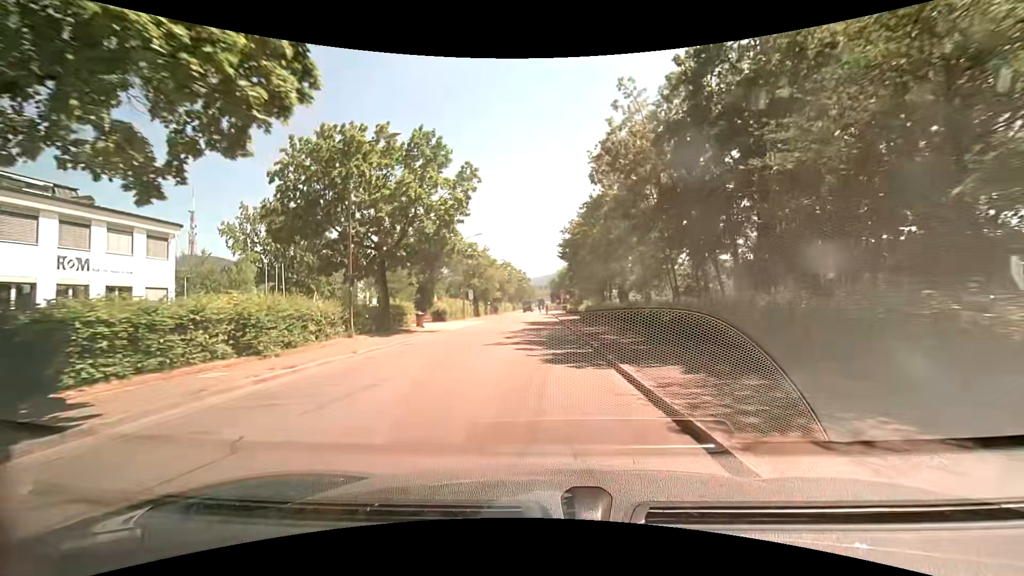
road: unclassified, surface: asphalt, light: Day
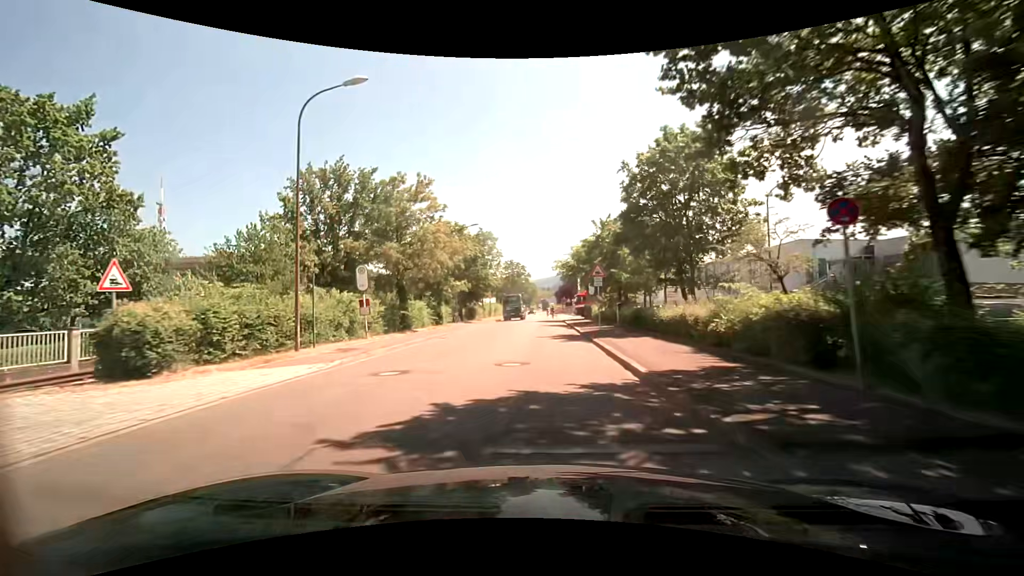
(-0.5, +36.5) m; 0°
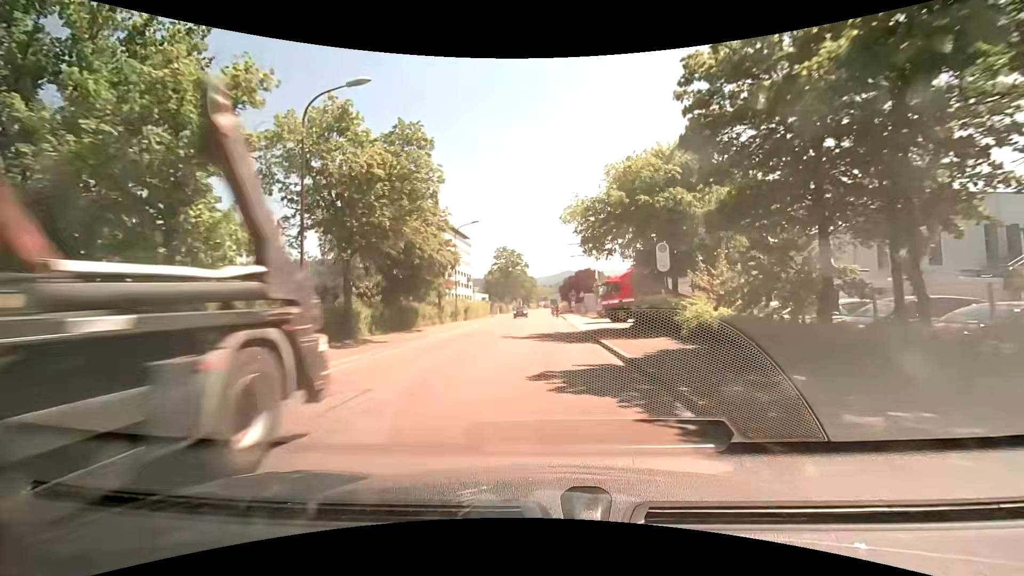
(0.0, +29.2) m; 0°
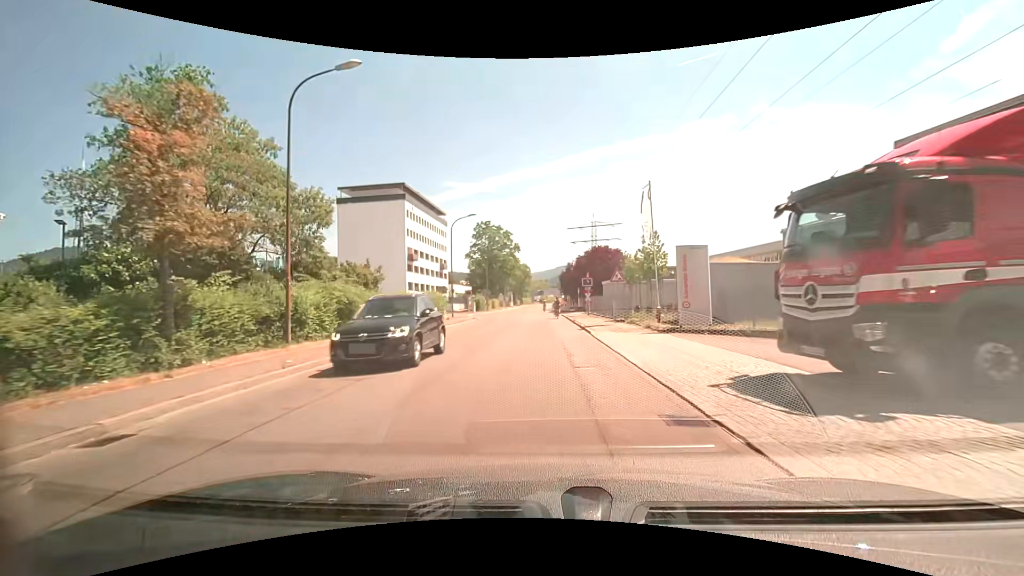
(-0.2, +28.9) m; +1°
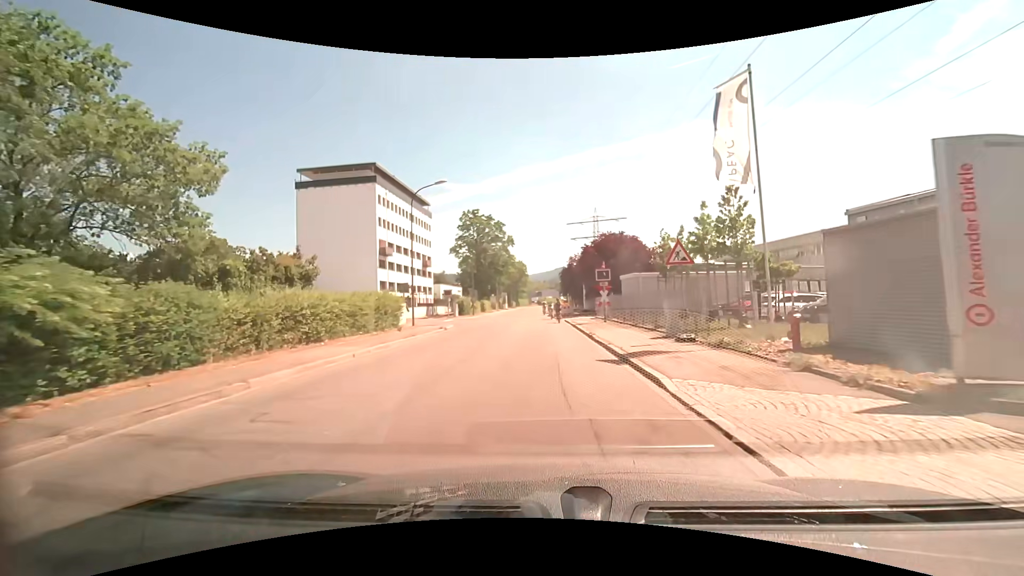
(-0.1, +12.4) m; 0°
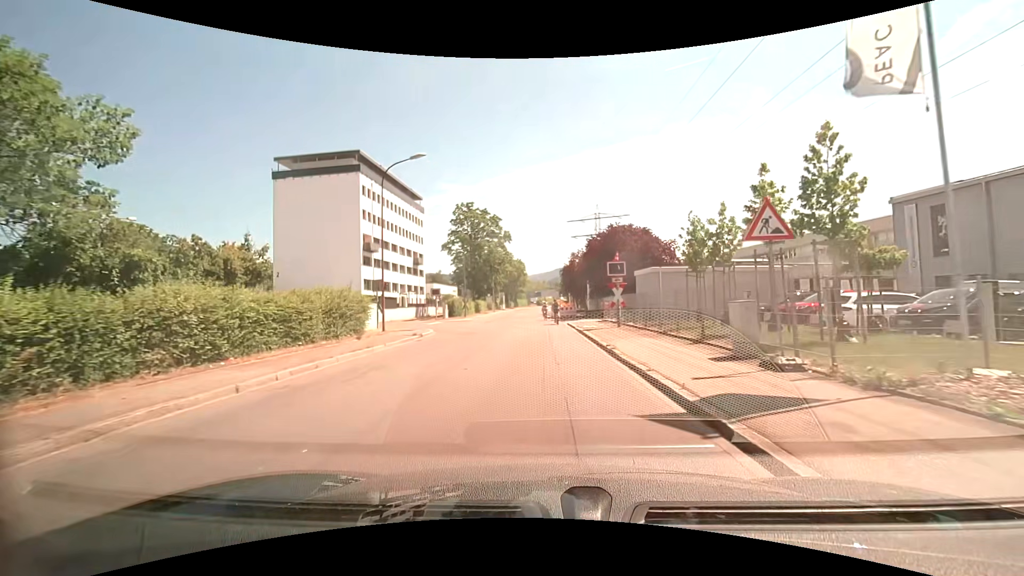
(0.0, +5.6) m; 0°
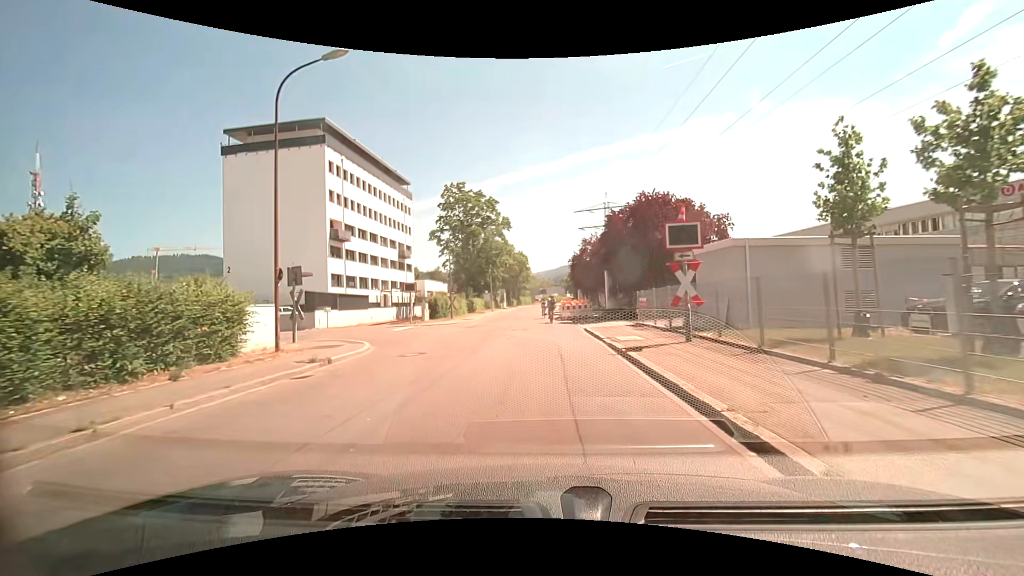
(-0.1, +10.6) m; 0°
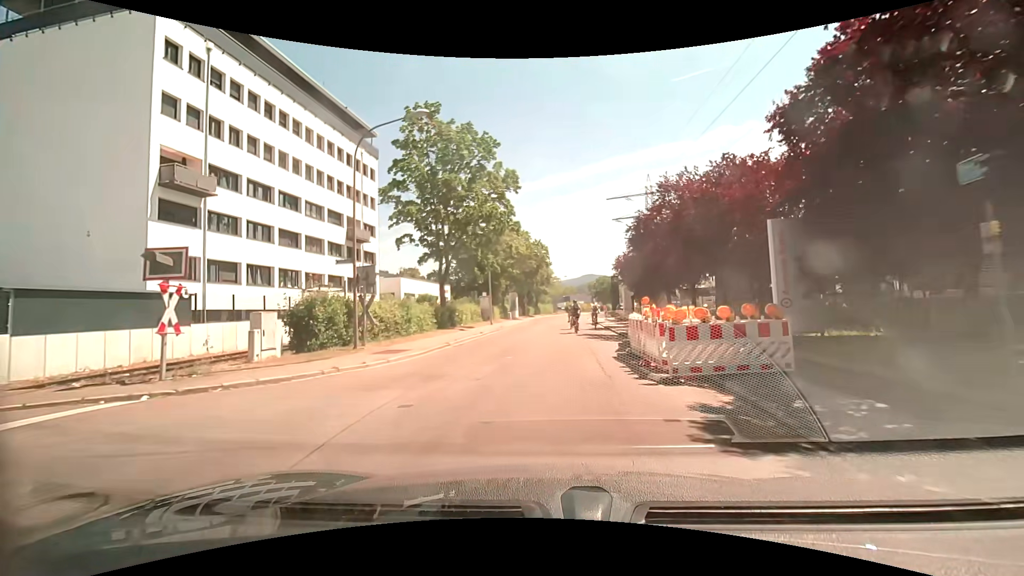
(-0.8, +25.6) m; -2°
(0, +10) (+1, +20) (+1, +30) (+2, +40) (+2, +50) (+3, +60) (+3, +70) (+4, +80) (+5, +90) (+7, +100) m
